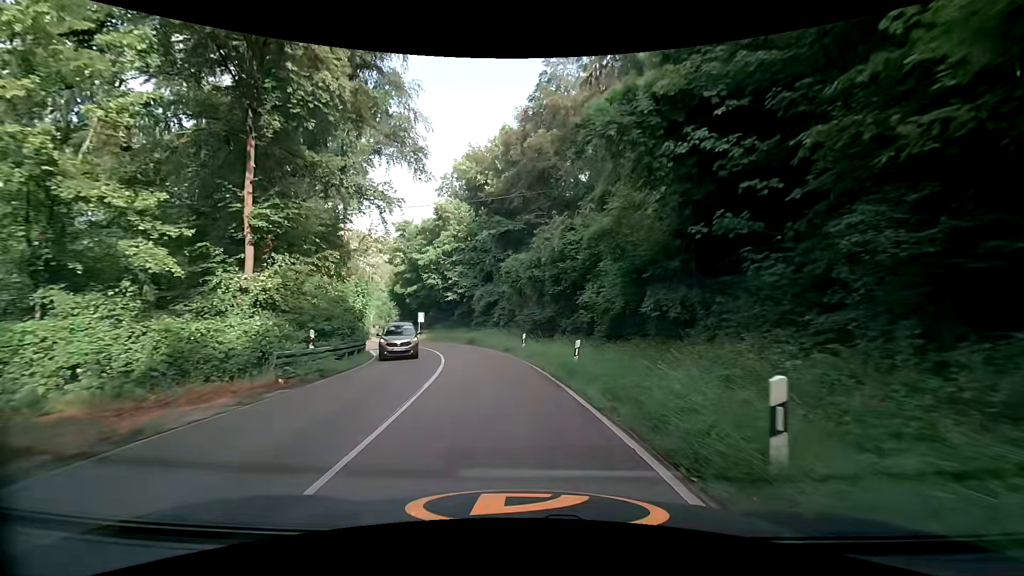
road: secondary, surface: asphalt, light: Day
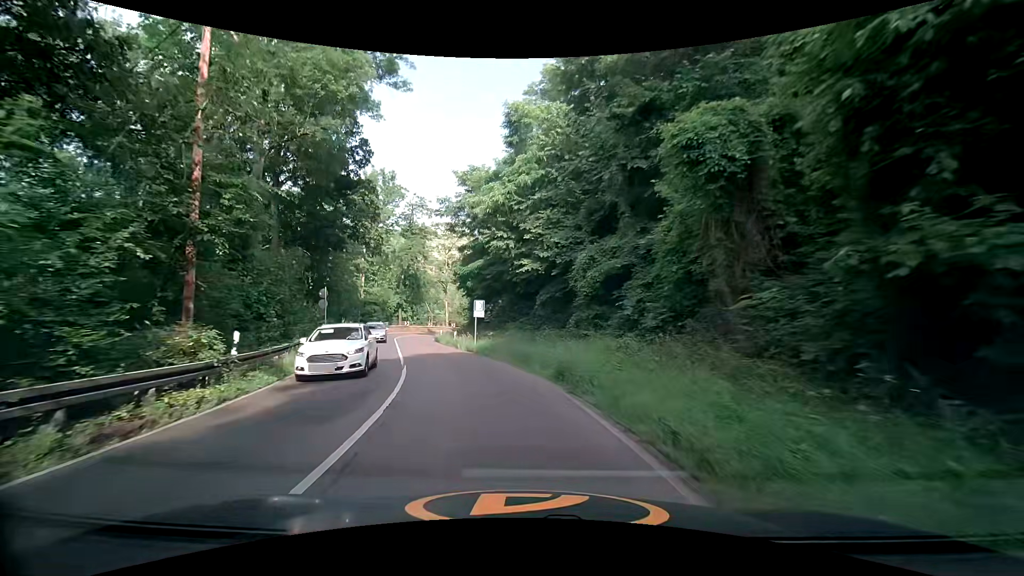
(-2.2, +24.1) m; -11°
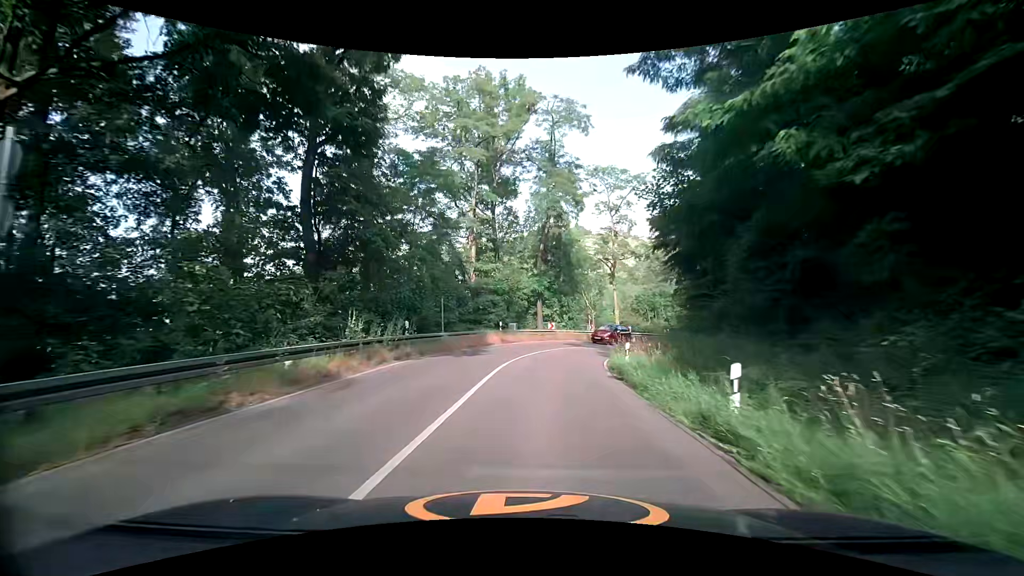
(-5.7, +29.6) m; -18°
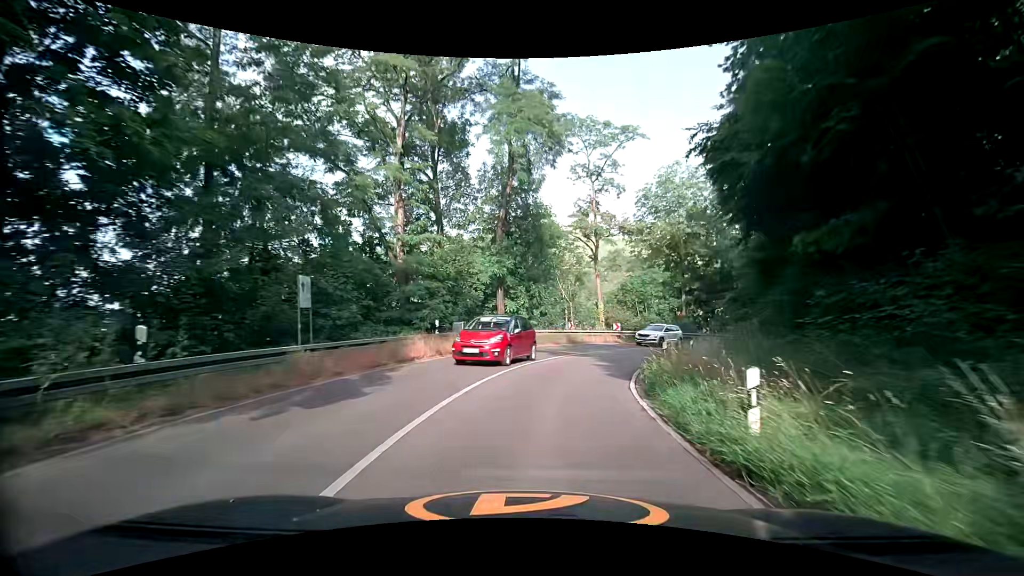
(+0.4, +12.2) m; +4°
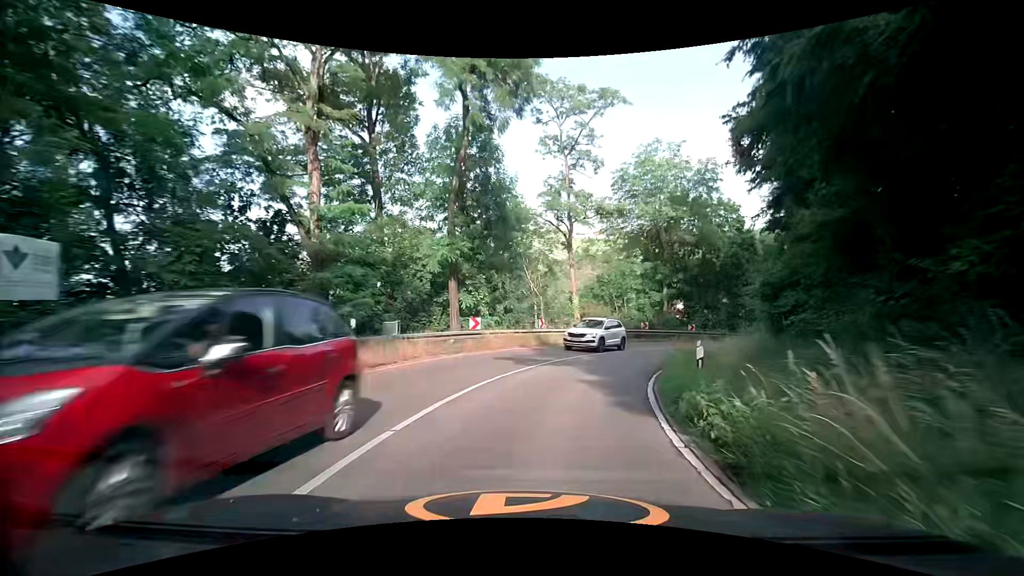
(+0.2, +6.1) m; +4°
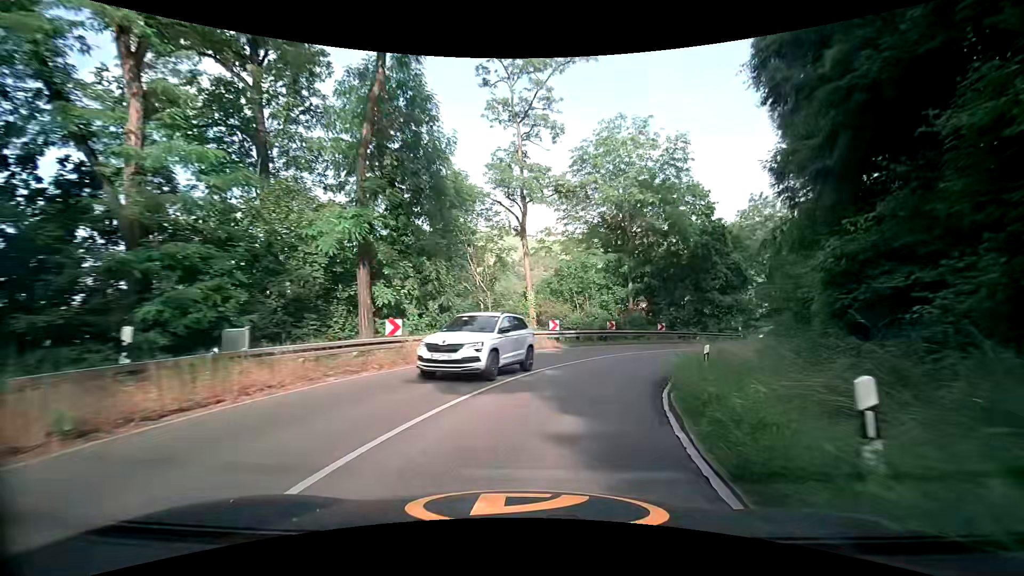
(+0.2, +6.1) m; +5°
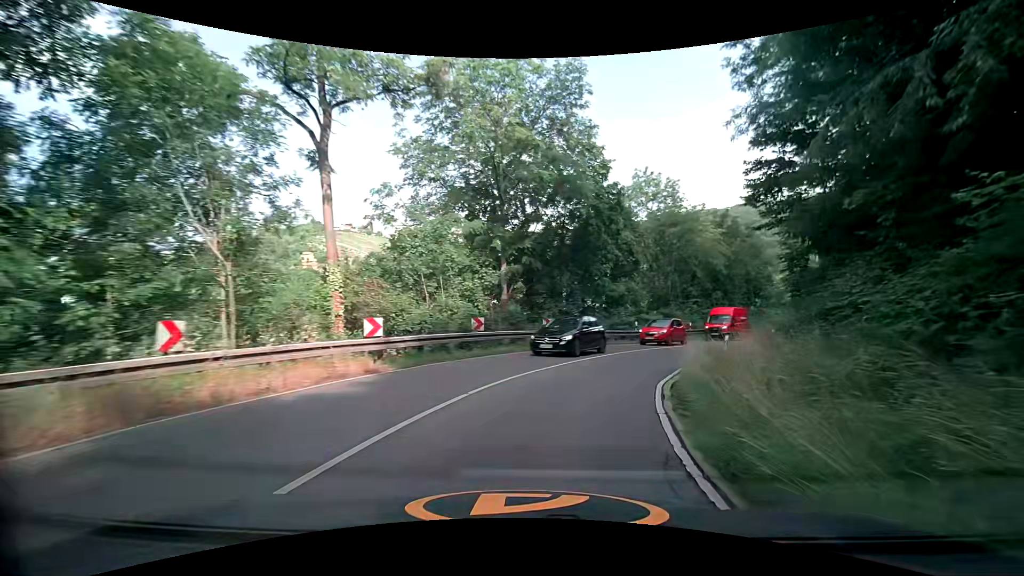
(+1.3, +12.1) m; +15°
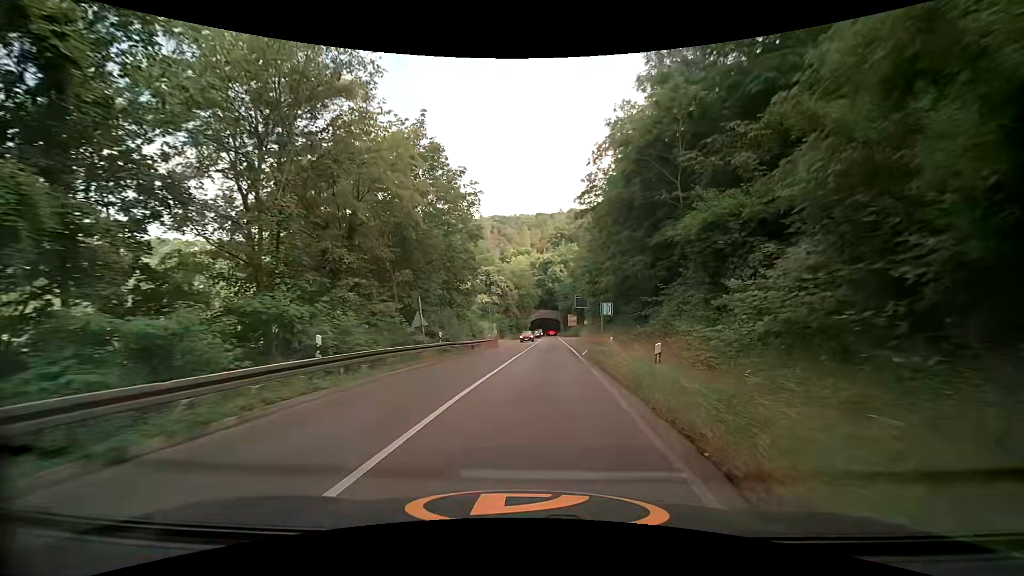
(+9.5, +28.4) m; +33°
(0, +10) (+1, +20) (+2, +30) (+3, +40) (+4, +50) (+4, +60) (+5, +70) (+6, +80) (+7, +90) (+7, +100) m
